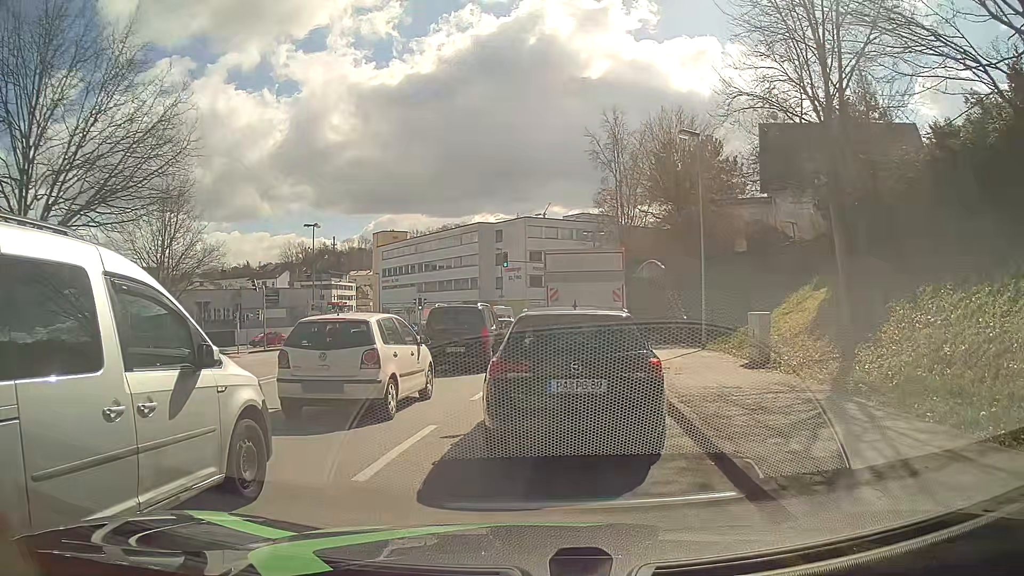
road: tertiary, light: Day
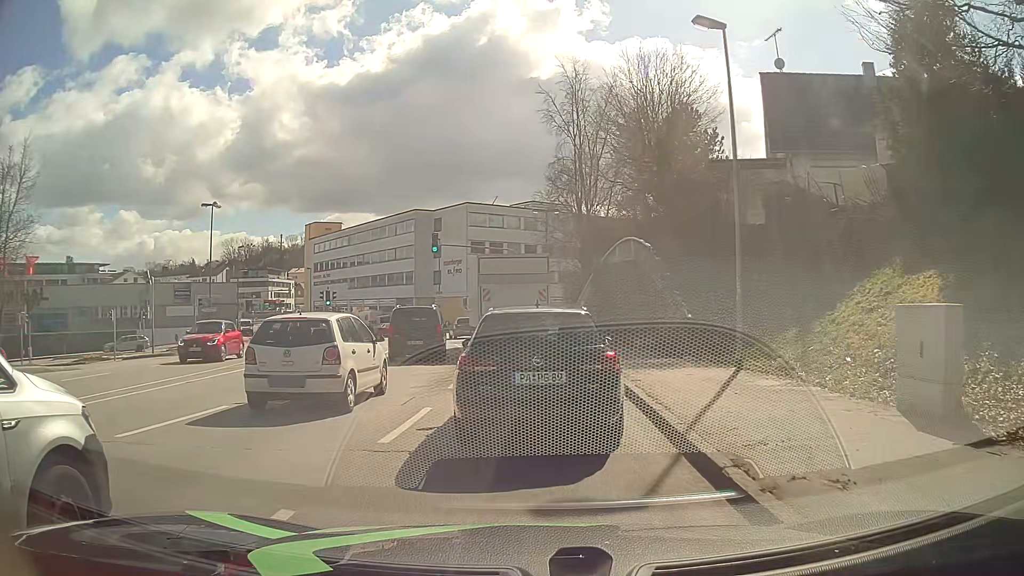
(+0.6, +10.4) m; +4°
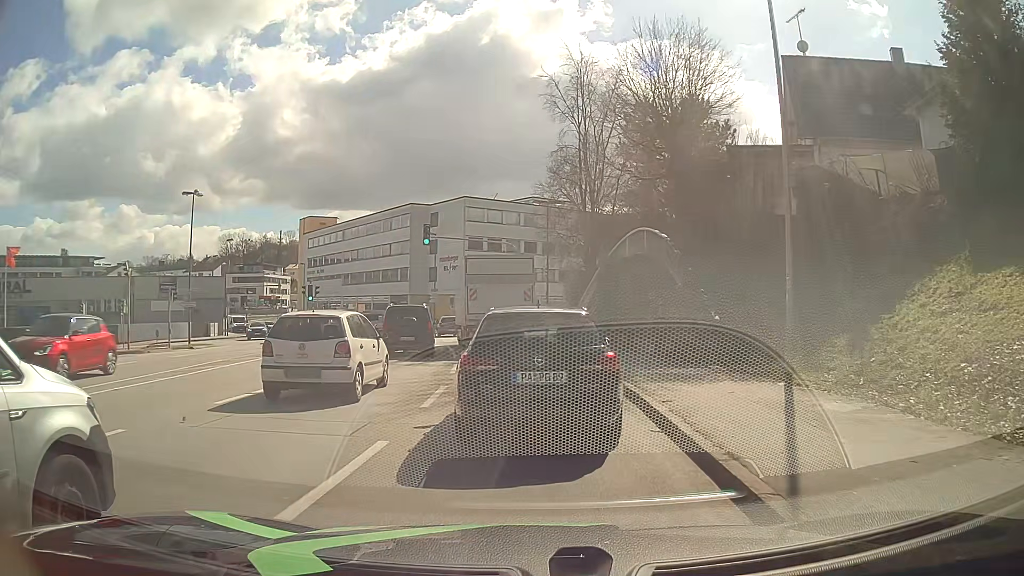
(+0.1, +3.1) m; +1°
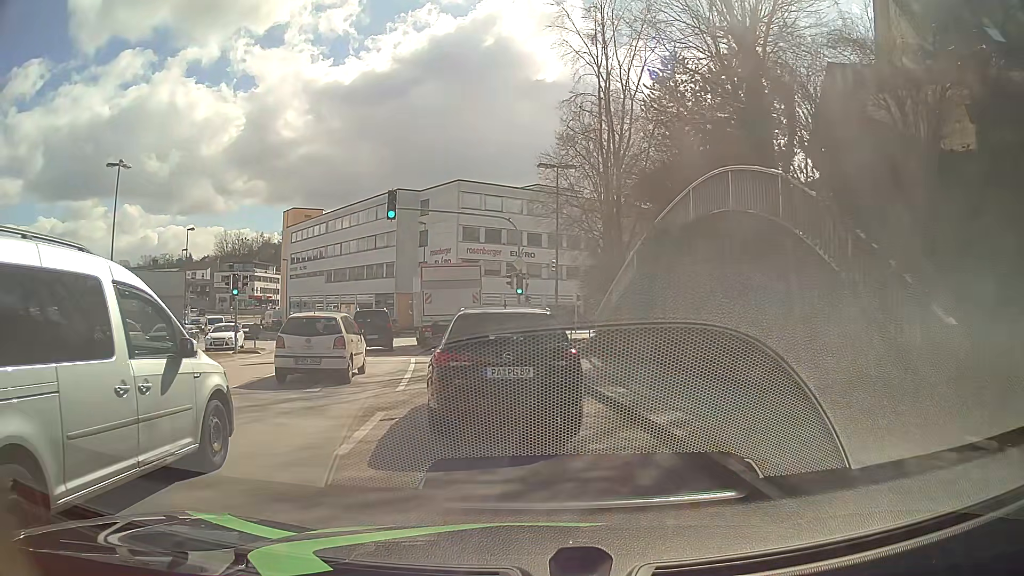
(0.0, +9.9) m; 0°
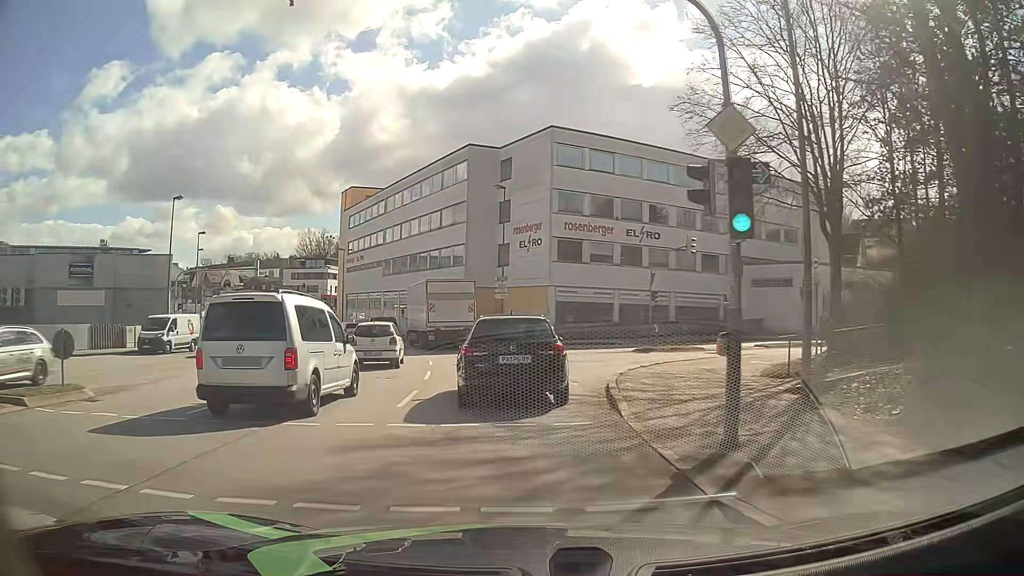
(-1.4, +19.5) m; -9°
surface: asphalt
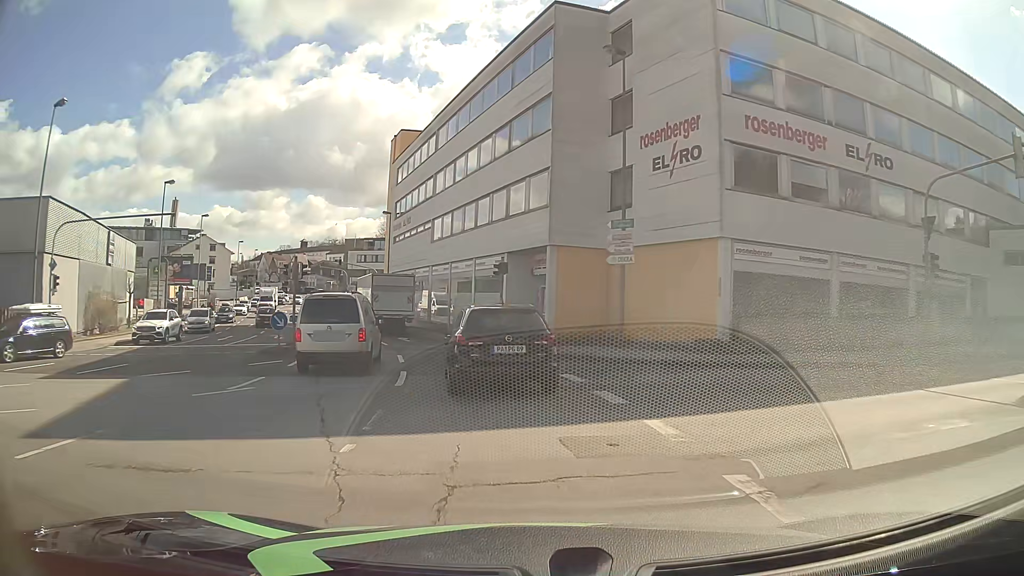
(-1.5, +22.6) m; -8°
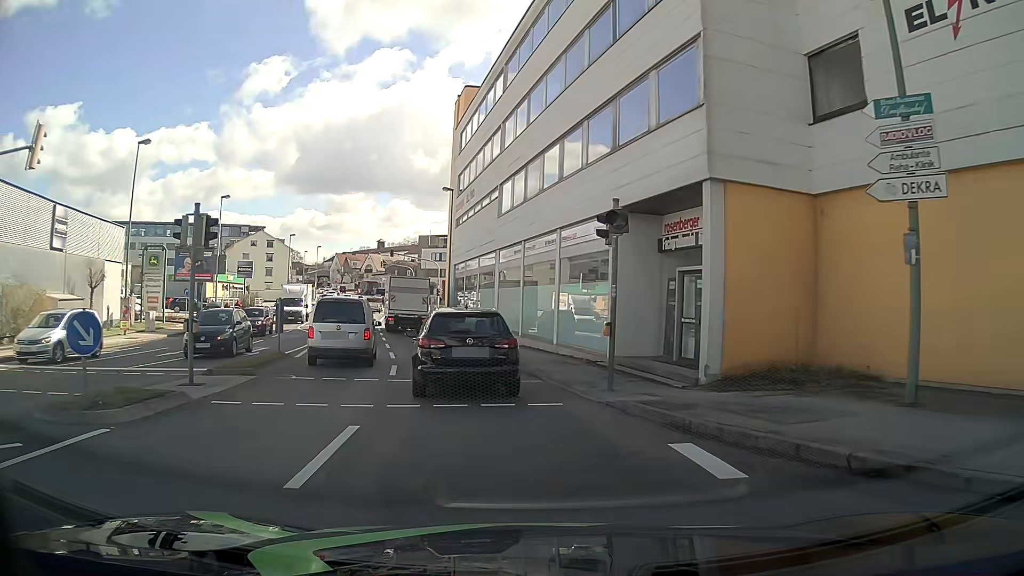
(-0.9, +13.5) m; -8°
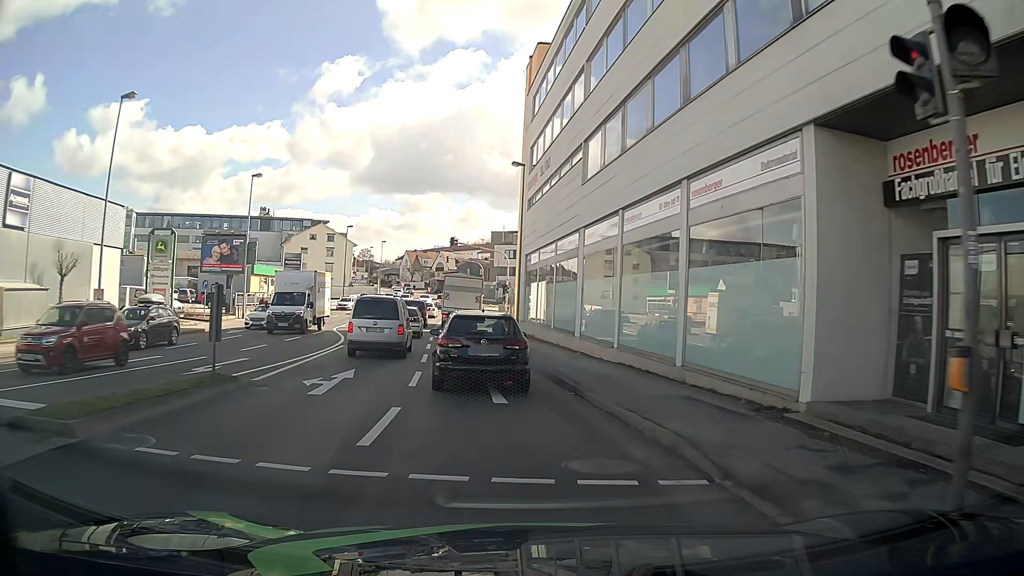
(-0.5, +8.6) m; -6°
(-1, +10) (-2, +20) (-3, +30) (-5, +40) (-6, +50) (-6, +60) (-4, +69) (0, +79) (+4, +88) (+8, +97) m
